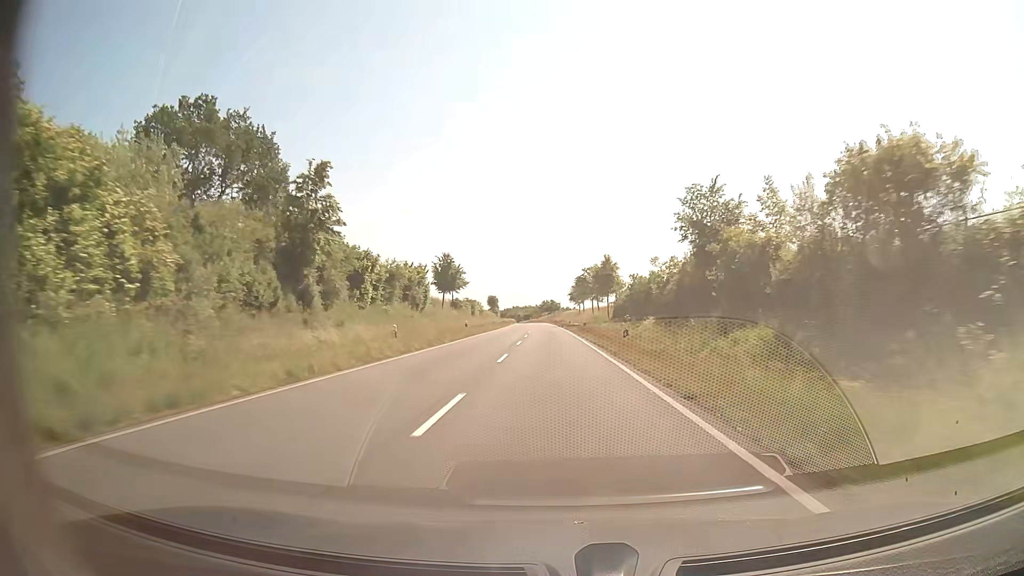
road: secondary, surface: asphalt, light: Day
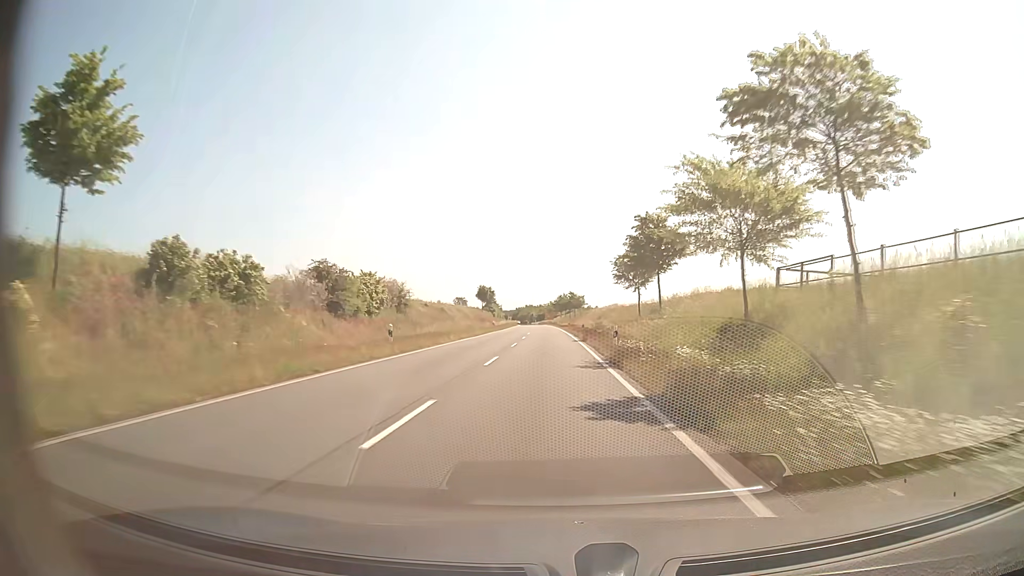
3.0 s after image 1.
(-0.6, +73.6) m; -1°
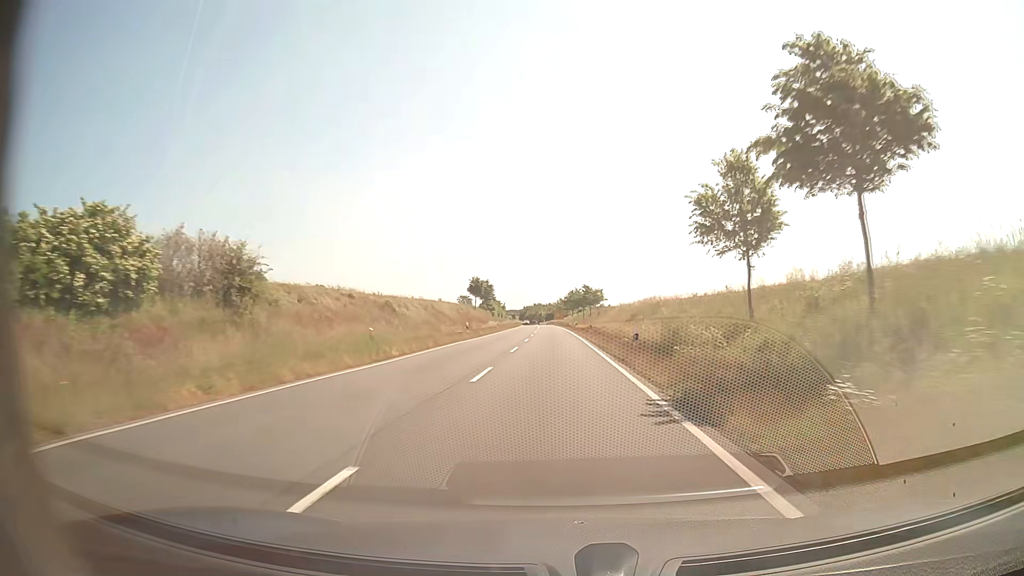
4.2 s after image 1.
(-0.3, +29.3) m; -1°
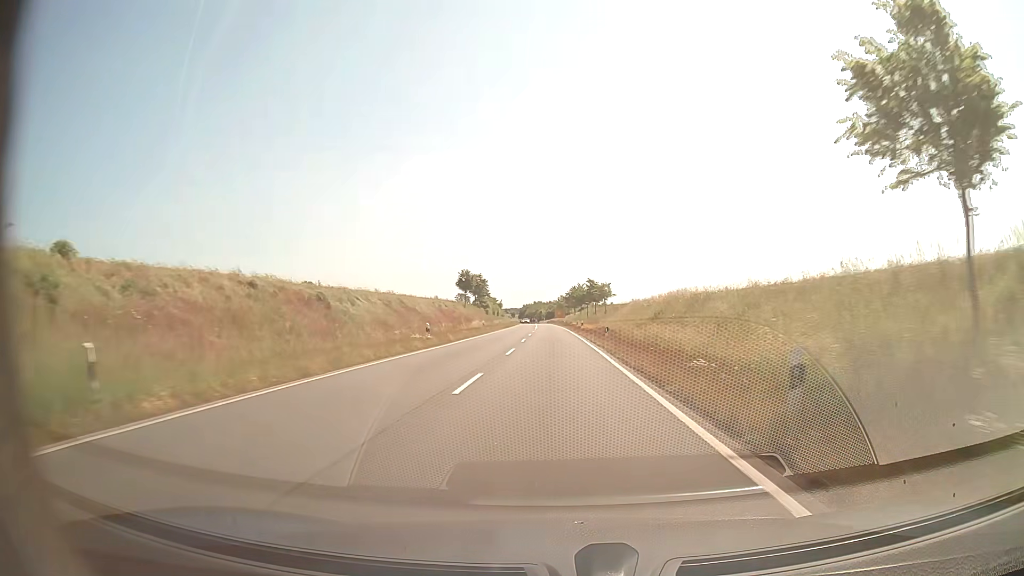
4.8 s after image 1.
(0.0, +14.6) m; 0°
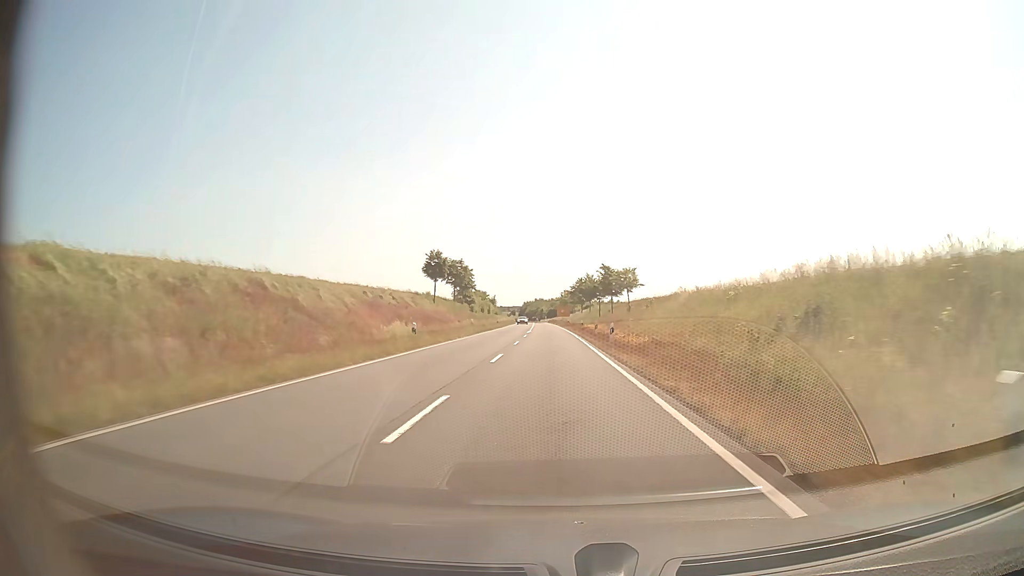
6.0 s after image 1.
(0.0, +28.7) m; 0°
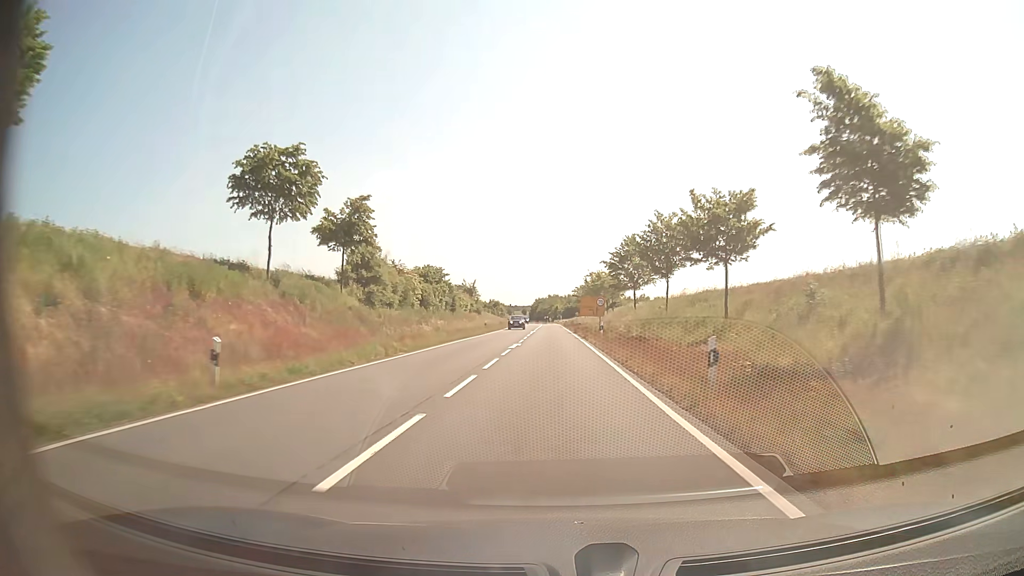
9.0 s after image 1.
(-0.7, +67.9) m; -1°
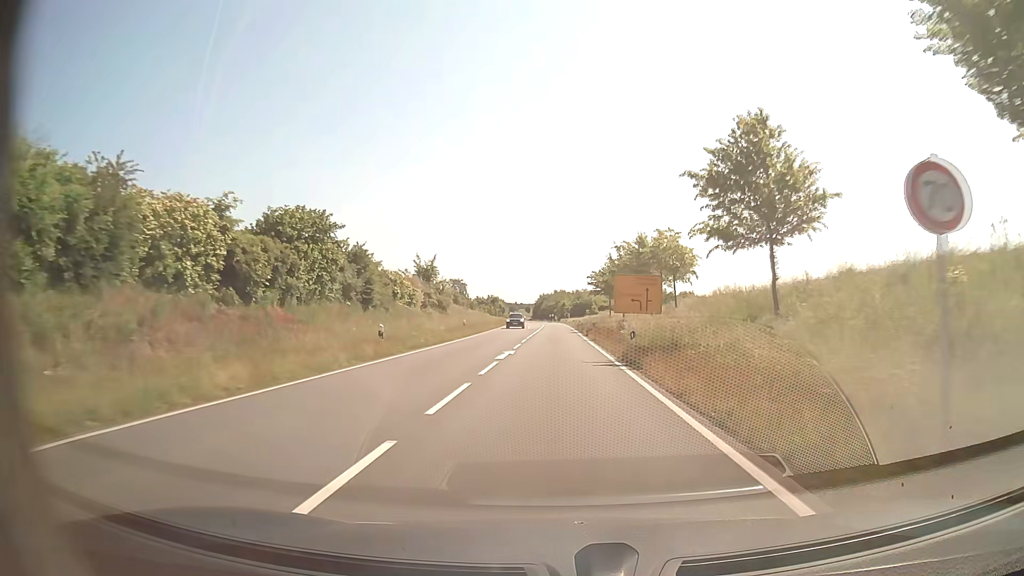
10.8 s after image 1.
(-0.2, +38.1) m; -1°
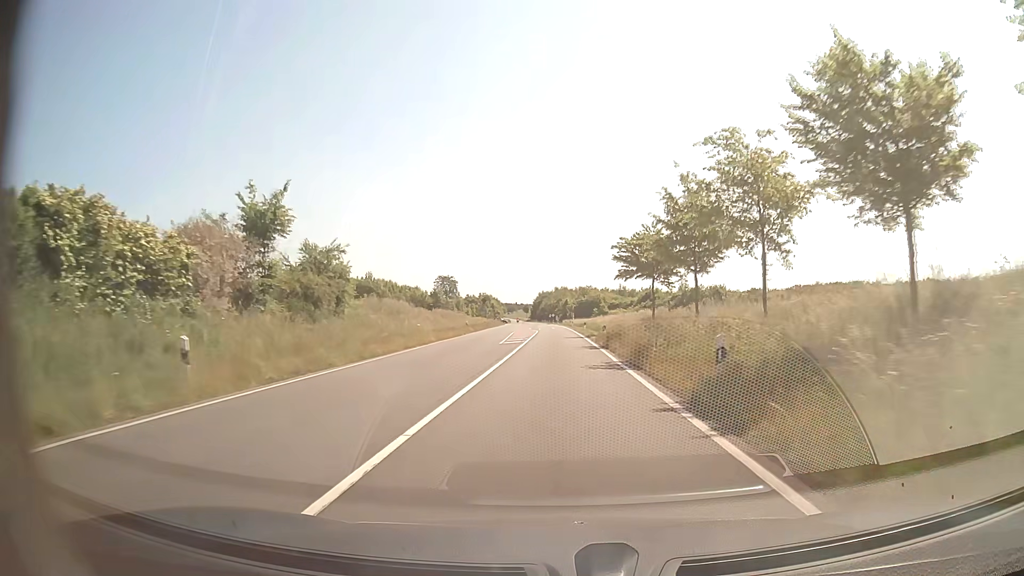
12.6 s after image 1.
(0.0, +36.3) m; 0°
(0, +10) (0, +20) (0, +30) (0, +40) (0, +50) (0, +60) (0, +70) (0, +80) (-1, +90) (-1, +100) m
